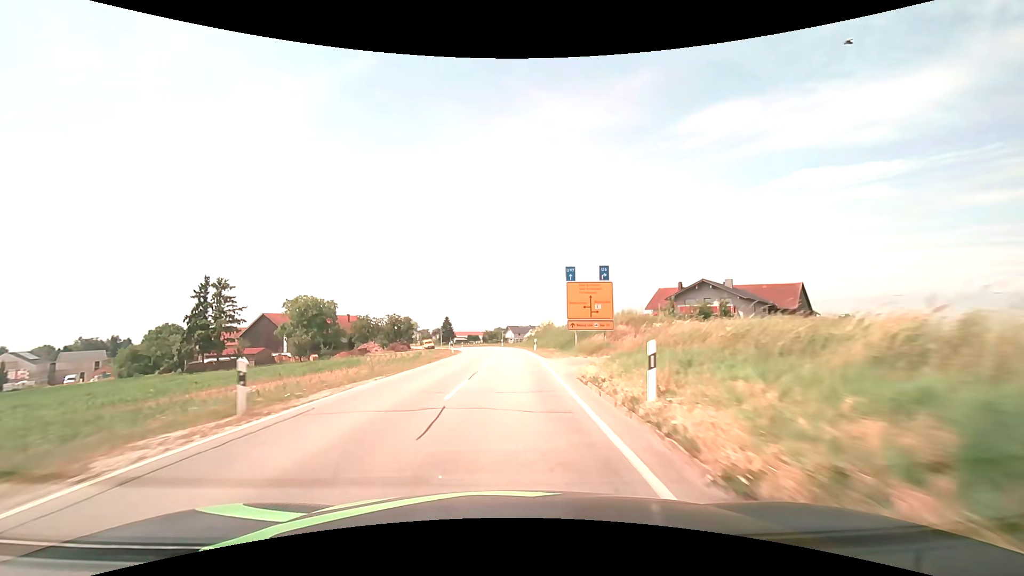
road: secondary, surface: asphalt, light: Day
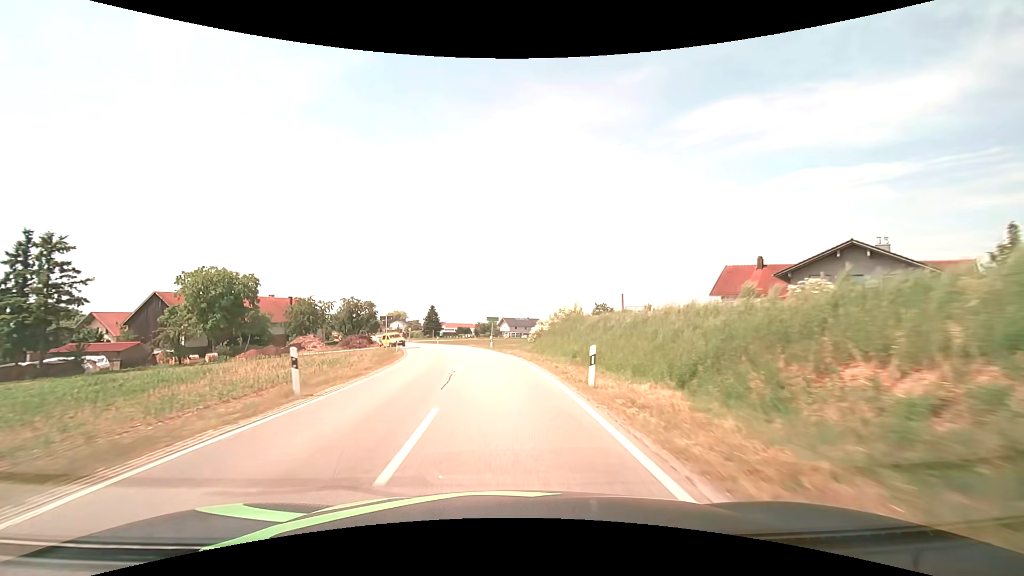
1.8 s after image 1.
(+0.3, +29.6) m; +1°
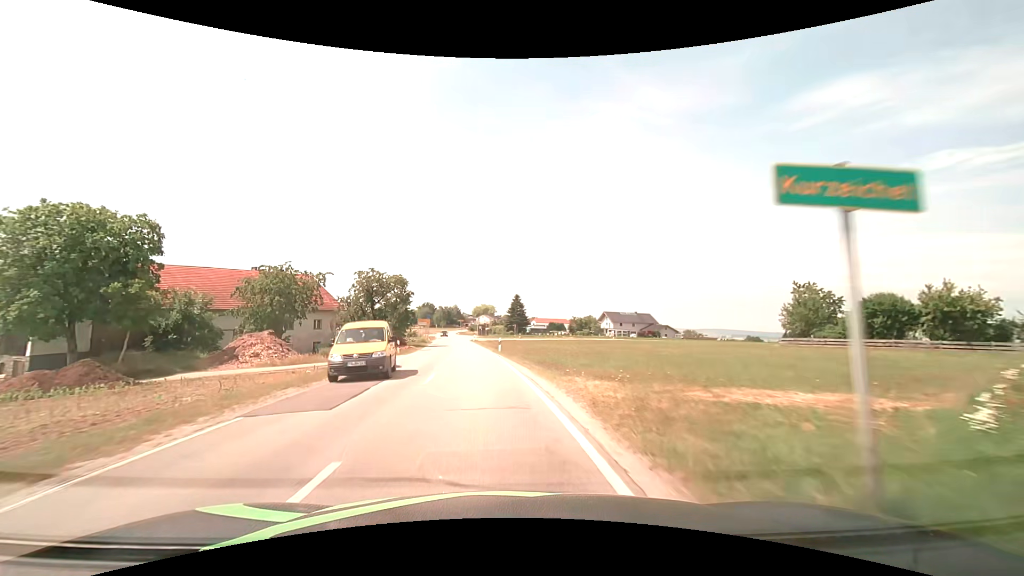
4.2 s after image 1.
(-2.6, +38.8) m; -10°
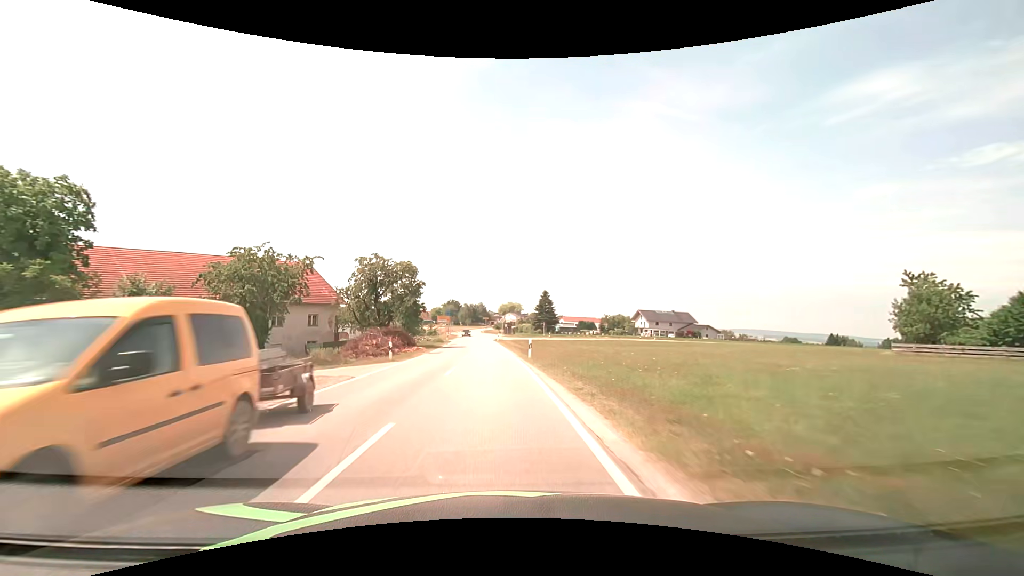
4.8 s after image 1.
(-0.3, +9.8) m; -4°
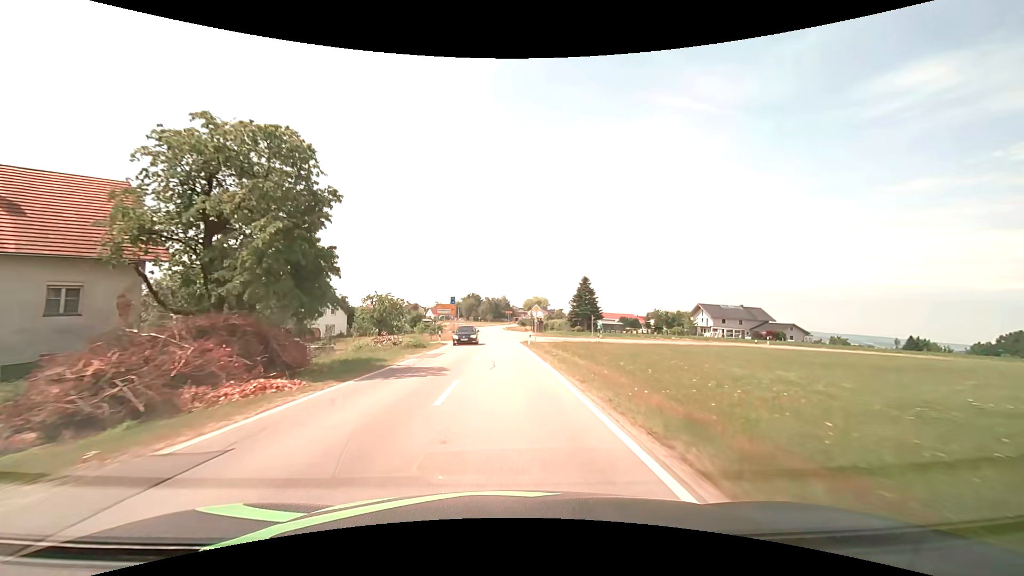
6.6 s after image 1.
(-1.2, +30.2) m; -3°
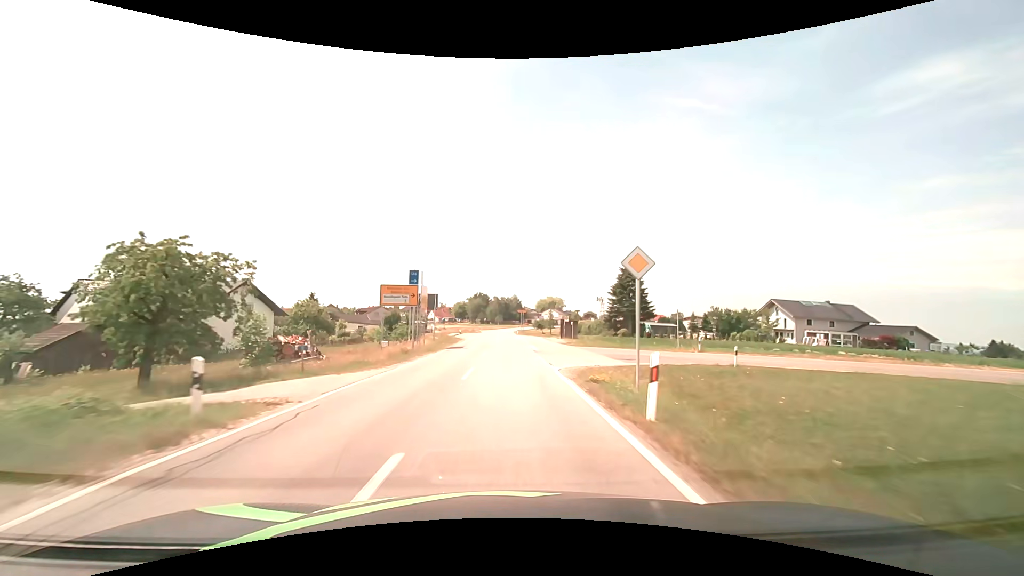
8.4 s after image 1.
(-0.3, +31.0) m; -1°
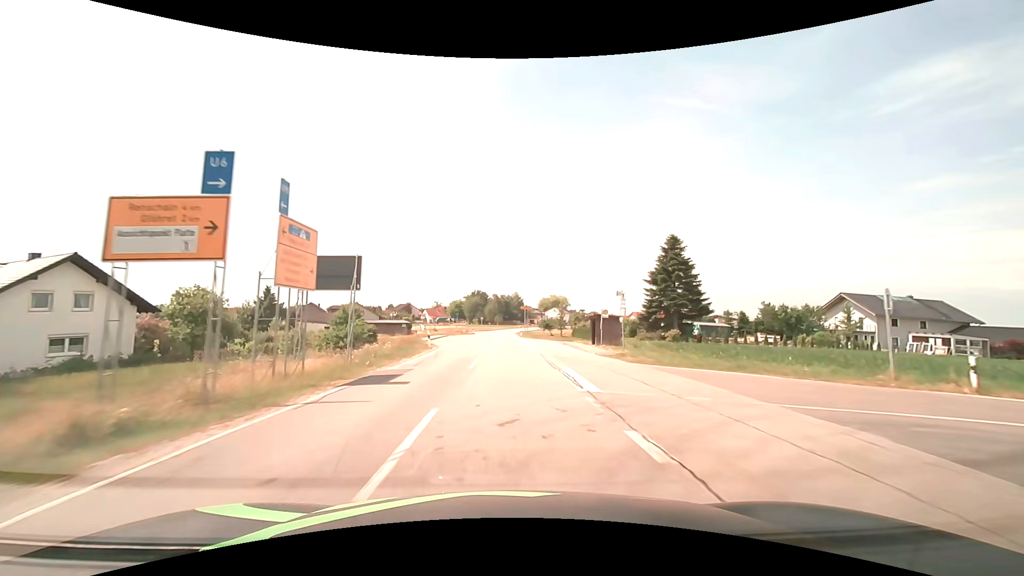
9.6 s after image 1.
(0.0, +20.9) m; 0°
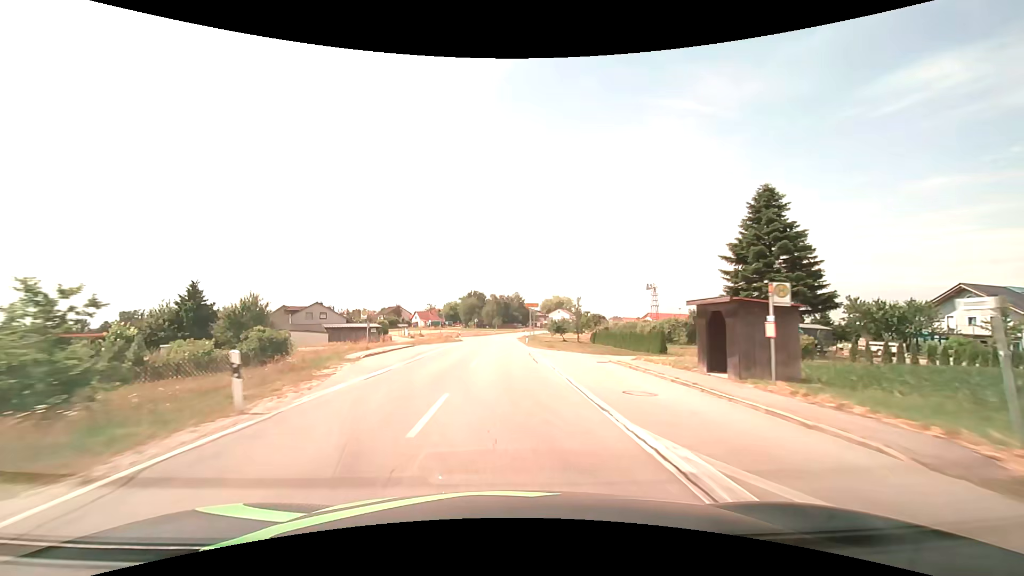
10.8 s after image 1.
(+0.1, +21.3) m; 0°
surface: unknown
(0, +10) (0, +20) (0, +30) (0, +40) (0, +50) (0, +60) (0, +70) (0, +80) (0, +90) (+1, +100) m
